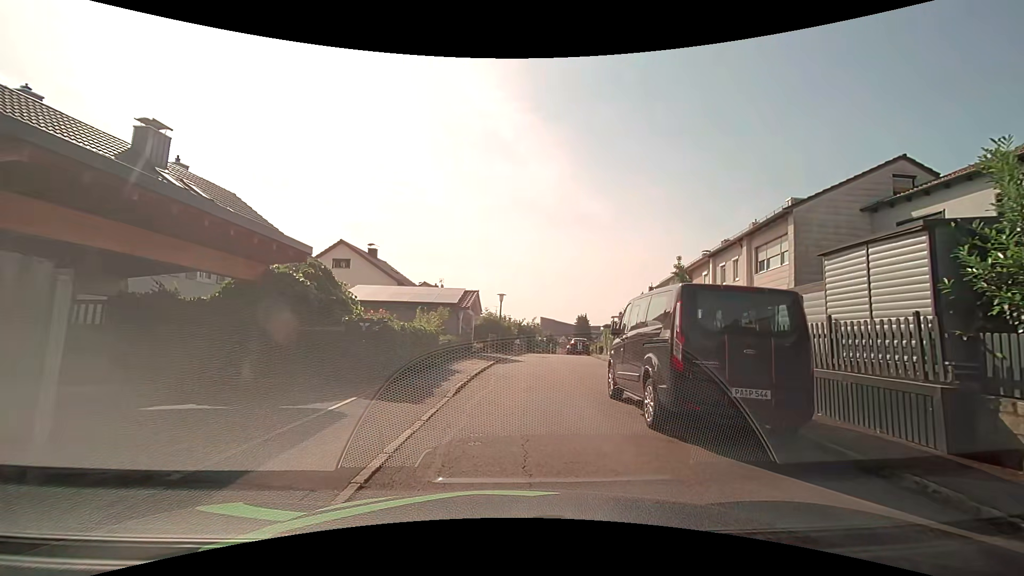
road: residential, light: Day
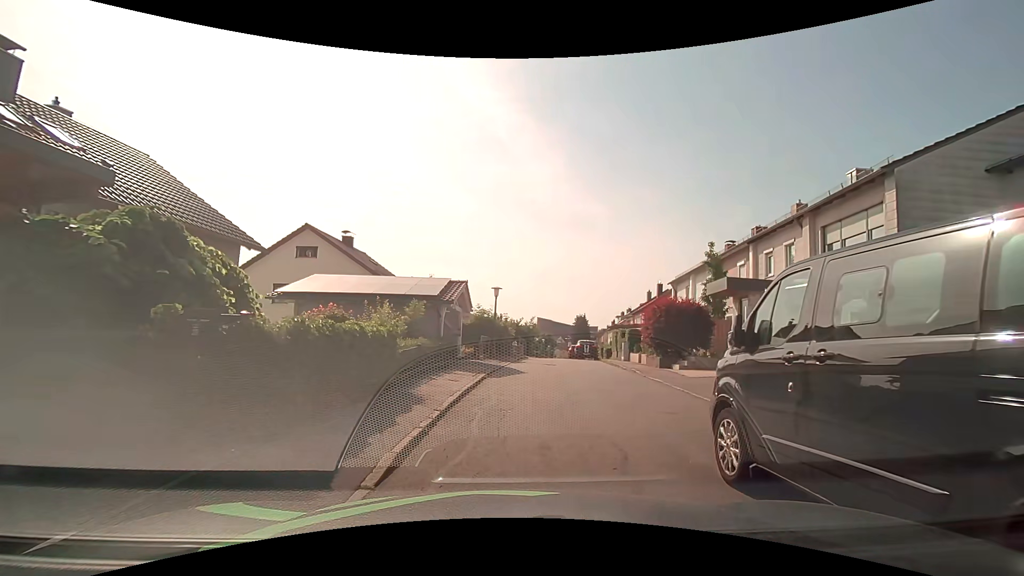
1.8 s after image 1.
(0.0, +5.4) m; 0°
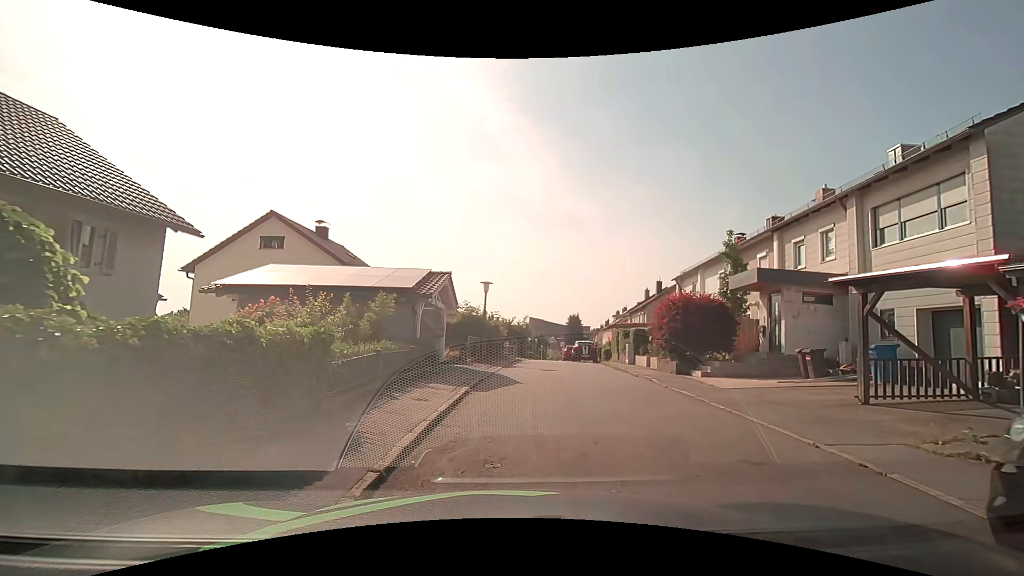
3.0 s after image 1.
(0.0, +3.1) m; +1°
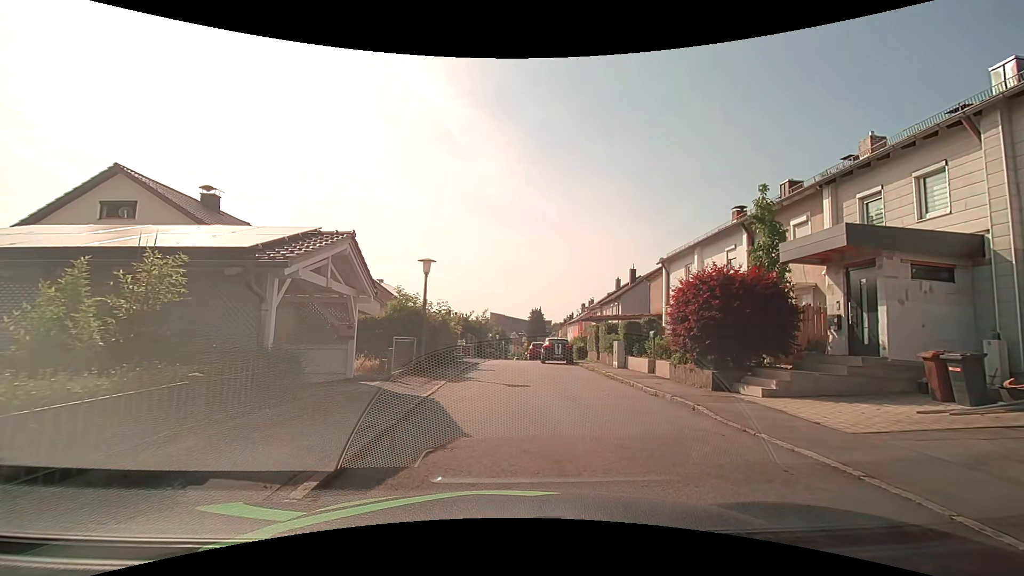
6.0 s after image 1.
(+0.3, +6.9) m; +5°
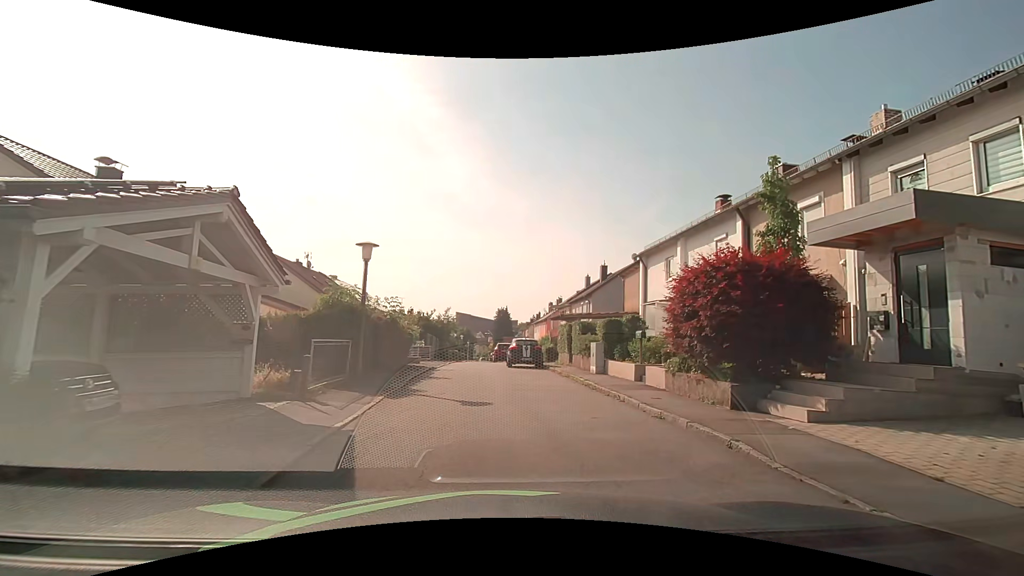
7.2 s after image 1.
(0.0, +3.2) m; +3°
(+1, +10) (0, +20) (-2, +30) (-3, +40) (-3, +50) (-4, +60) (-4, +70) (-4, +80) (-5, +90) (-5, +100) m
